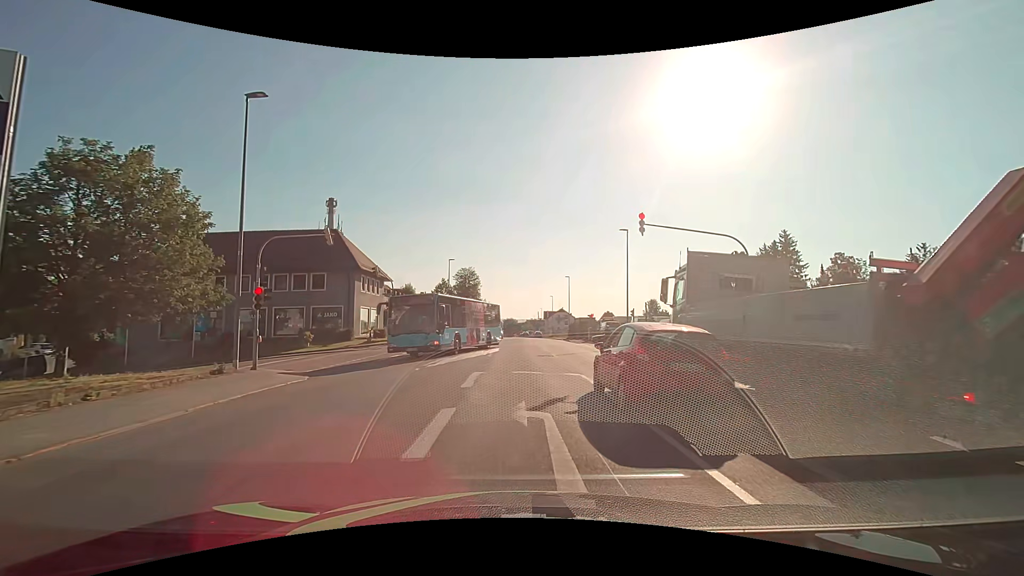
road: tertiary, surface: asphalt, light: Day
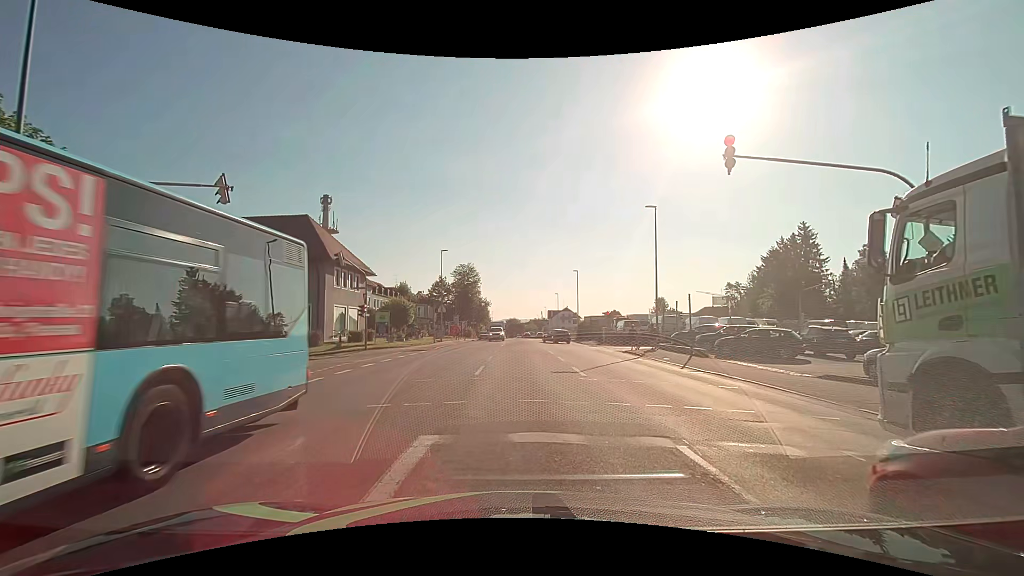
(0.0, +7.9) m; -1°
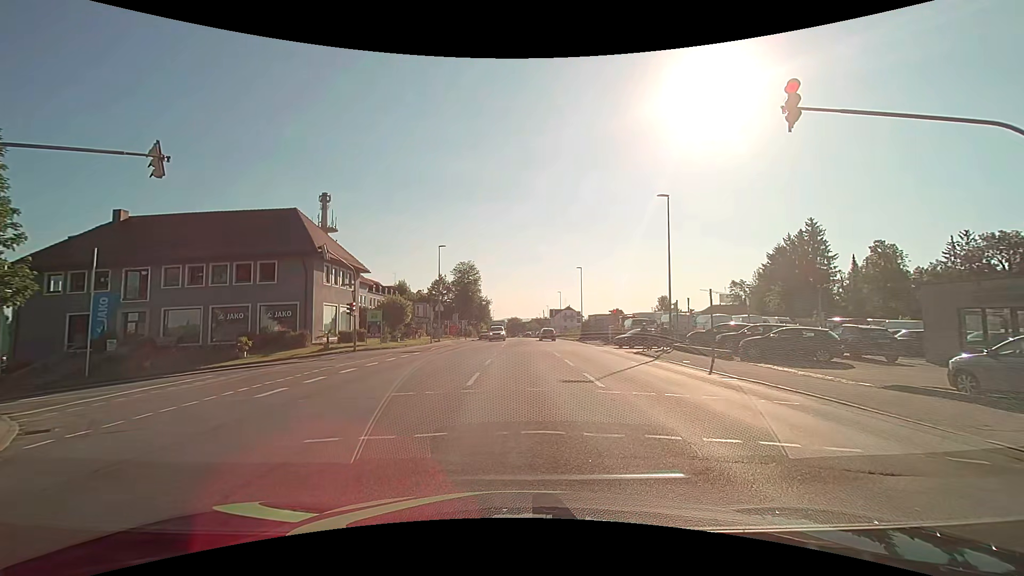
(0.0, +2.5) m; +2°
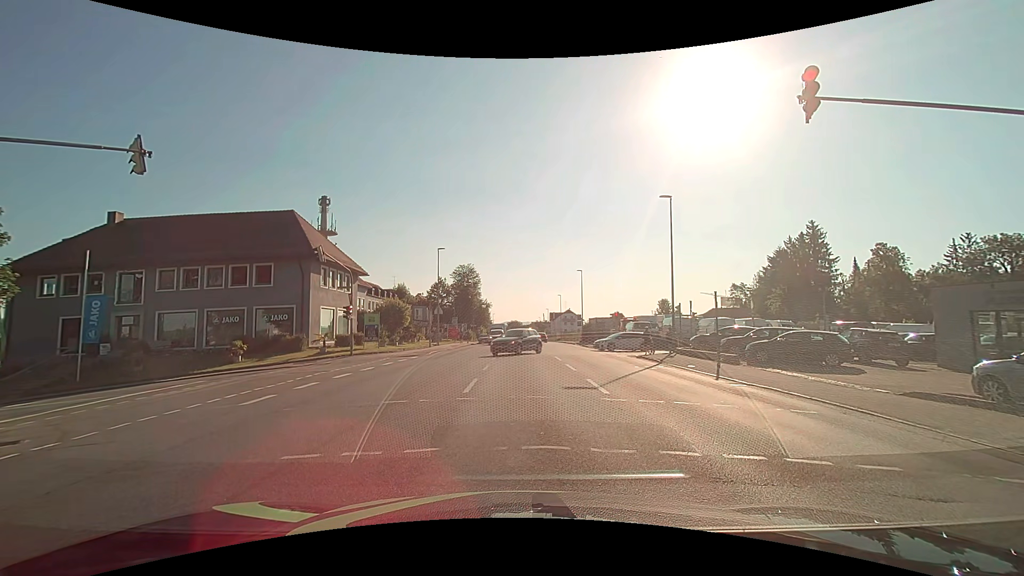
(0.0, +0.6) m; 0°
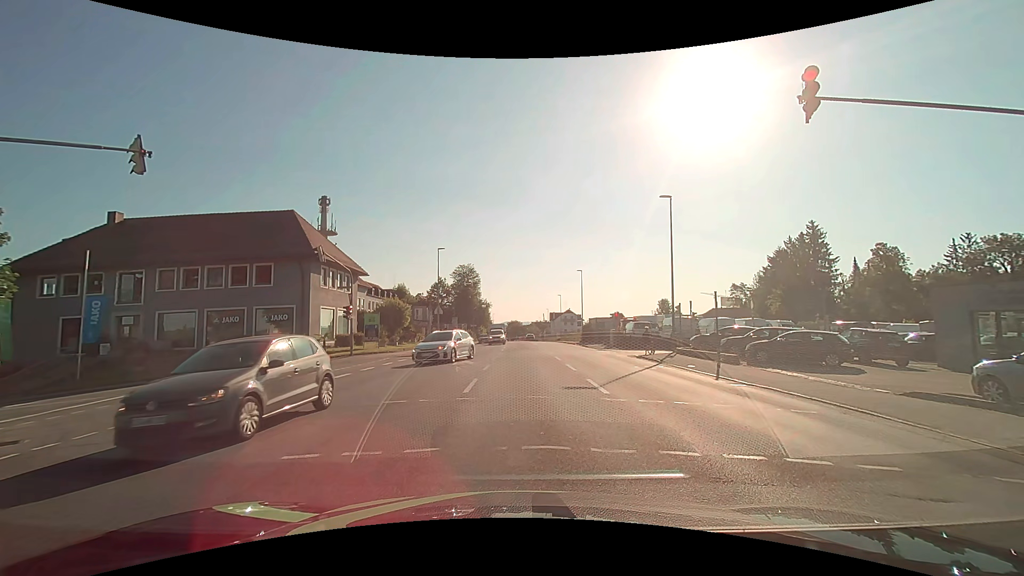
(0.0, 0.0) m; 0°
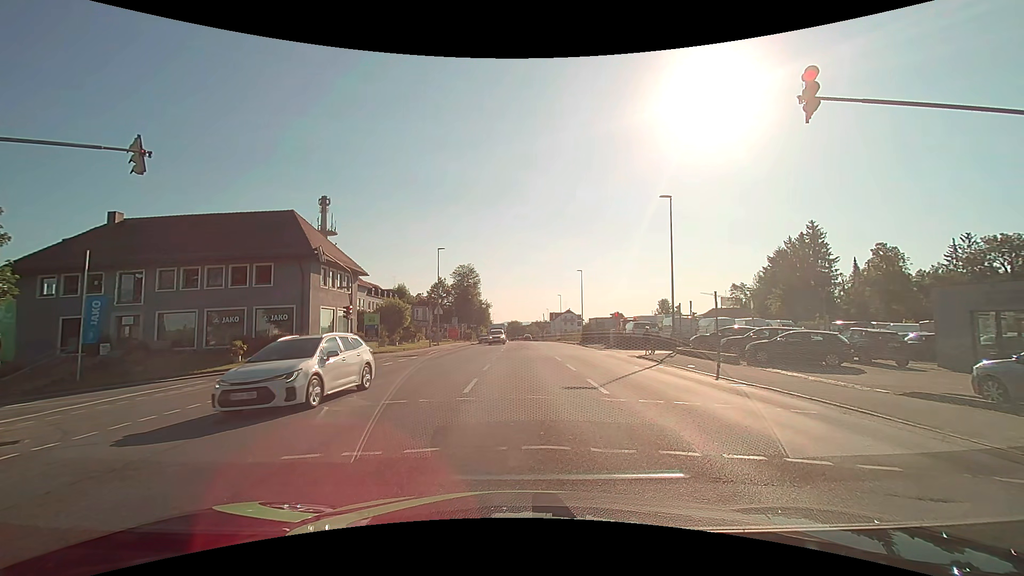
(0.0, 0.0) m; 0°
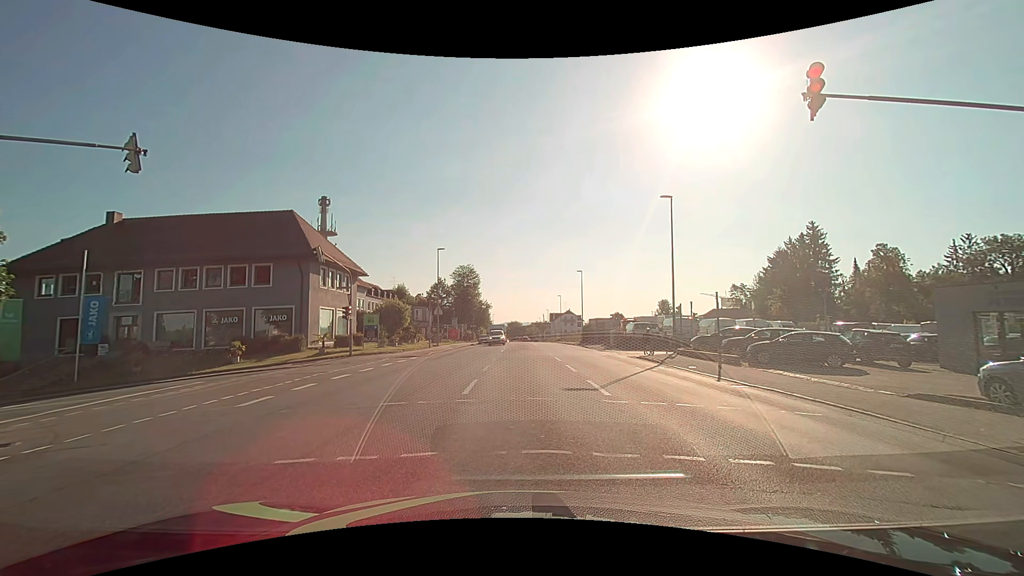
(0.0, +0.1) m; 0°
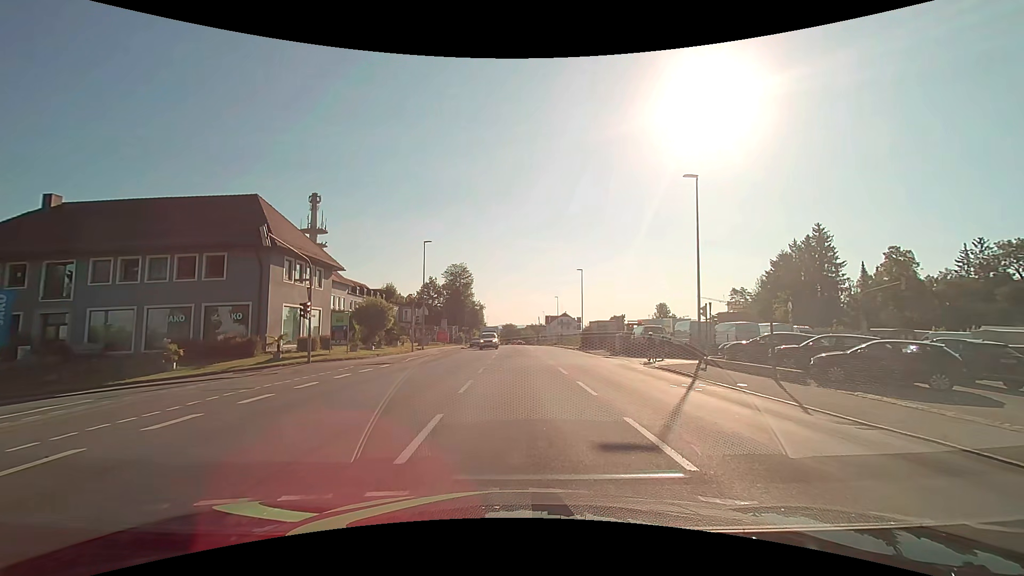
(-0.1, +5.9) m; -1°
